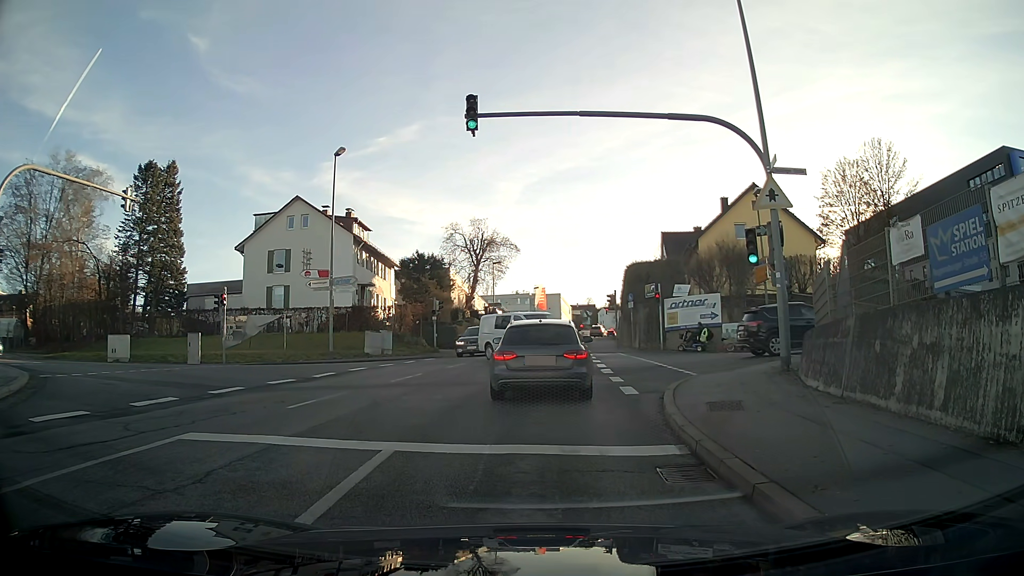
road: tertiary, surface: asphalt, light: Day
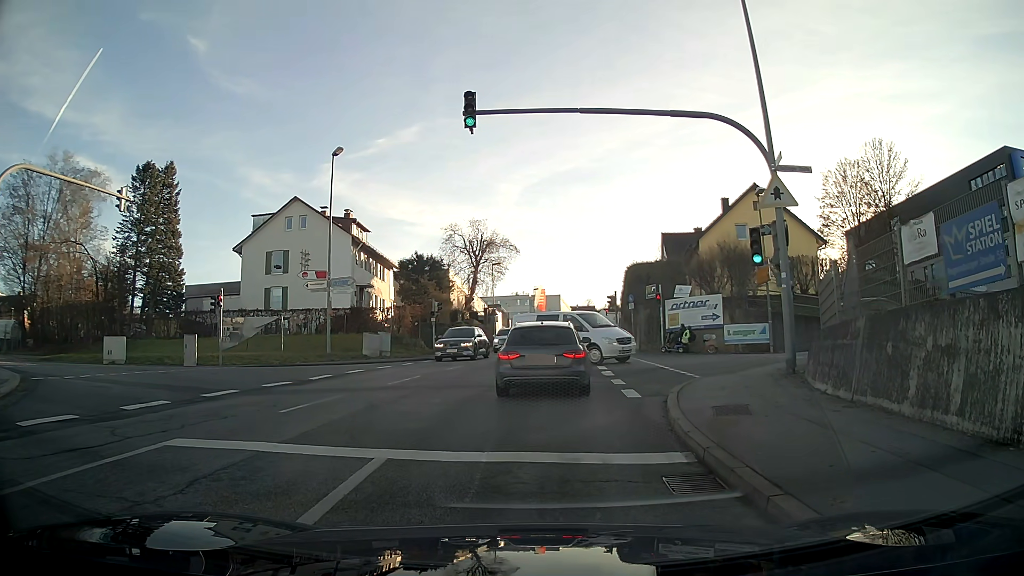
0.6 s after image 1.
(0.0, +0.4) m; 0°
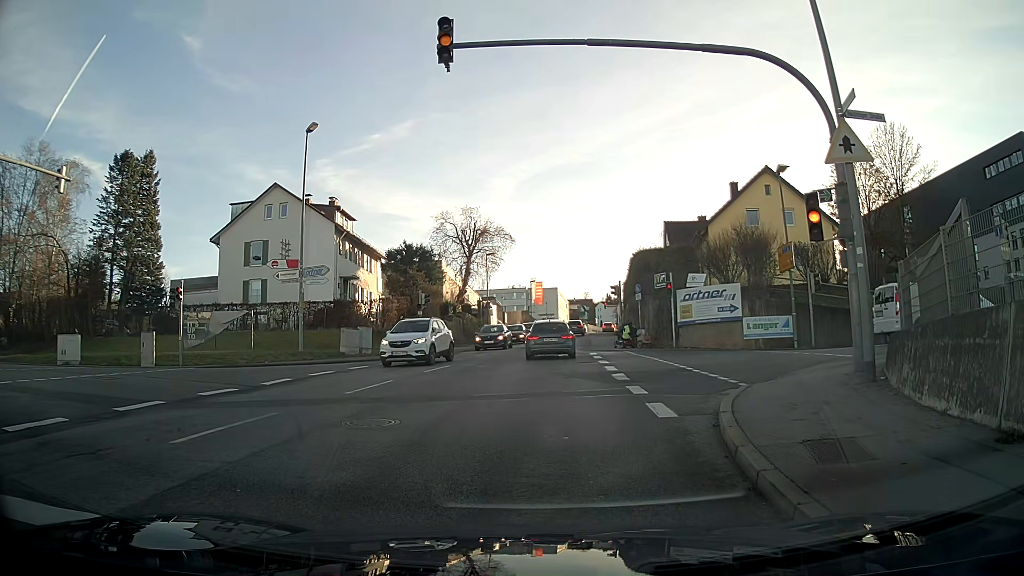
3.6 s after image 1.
(0.0, +3.4) m; -1°
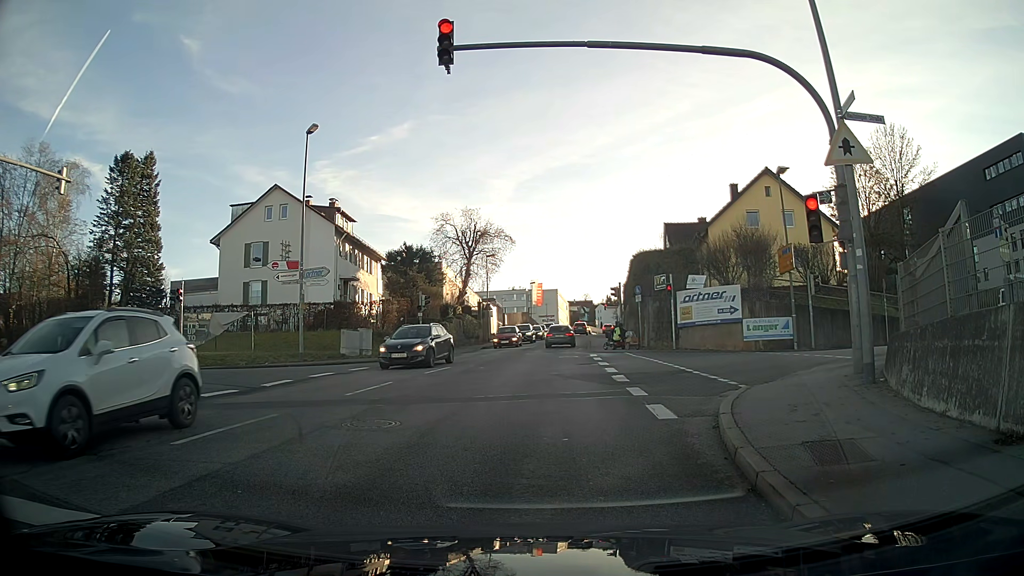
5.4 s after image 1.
(0.0, +0.1) m; 0°
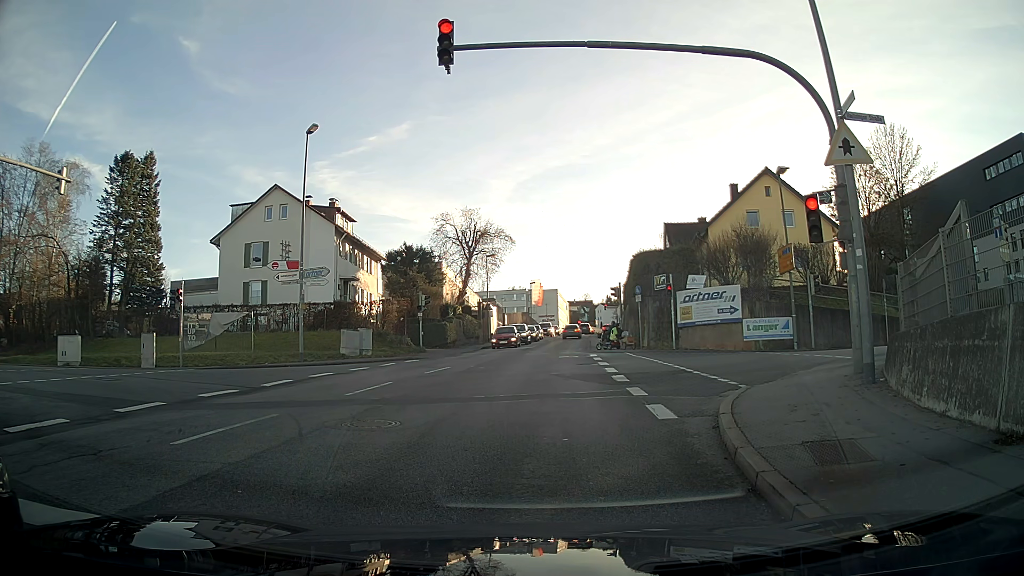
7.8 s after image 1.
(0.0, 0.0) m; 0°
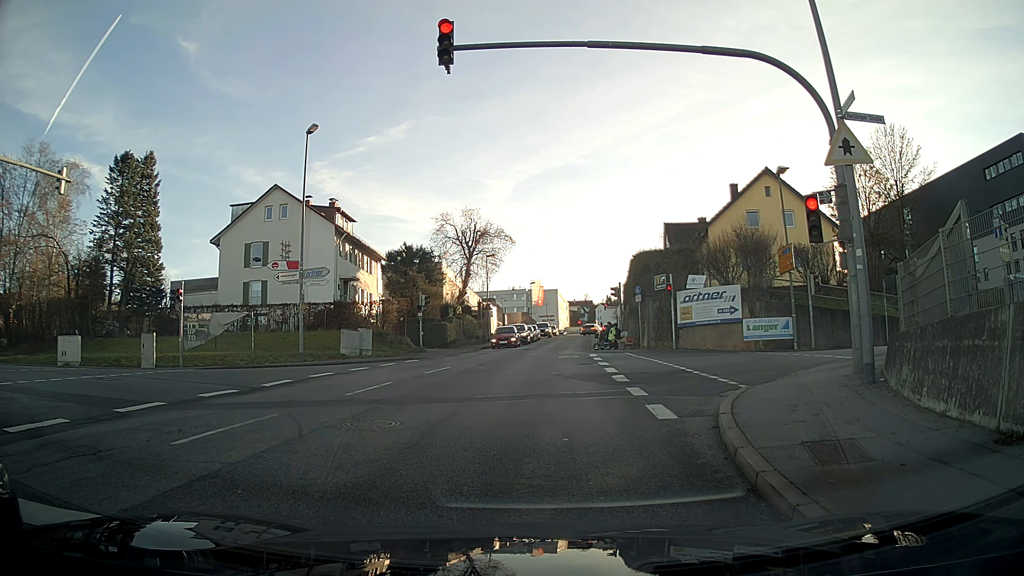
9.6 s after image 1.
(0.0, 0.0) m; 0°
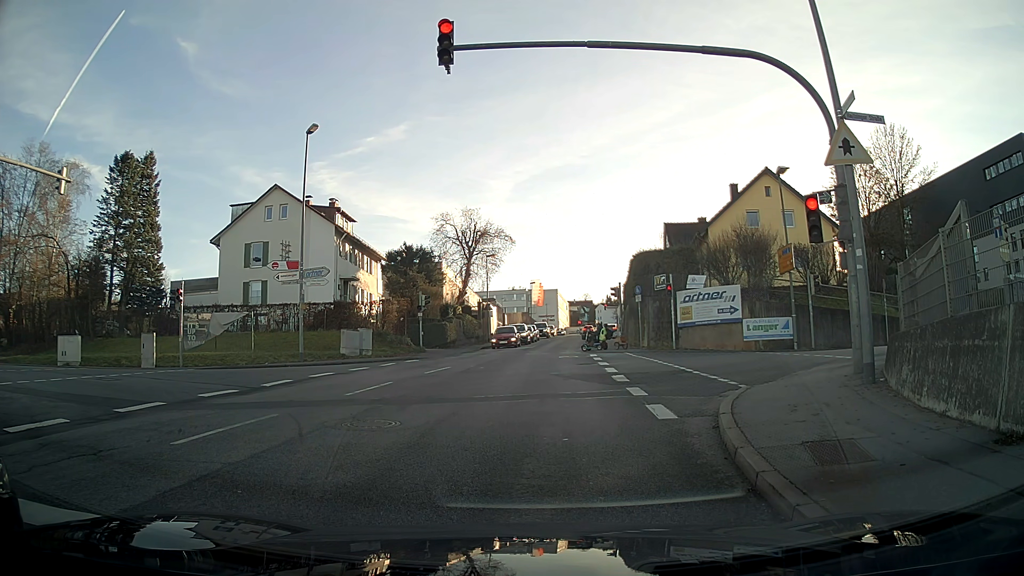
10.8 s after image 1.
(0.0, 0.0) m; 0°
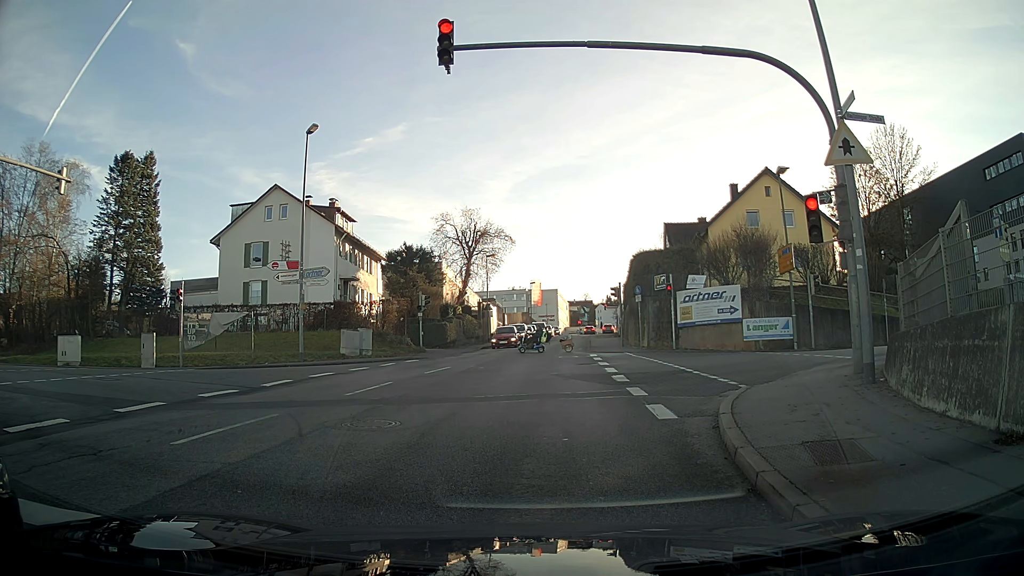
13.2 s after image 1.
(0.0, 0.0) m; 0°
(0, +10) (0, +20) (+1, +30) (+2, +40) (+2, +50) (+3, +60) (+4, +70) (+5, +80) (+6, +90) (+8, +100) m
